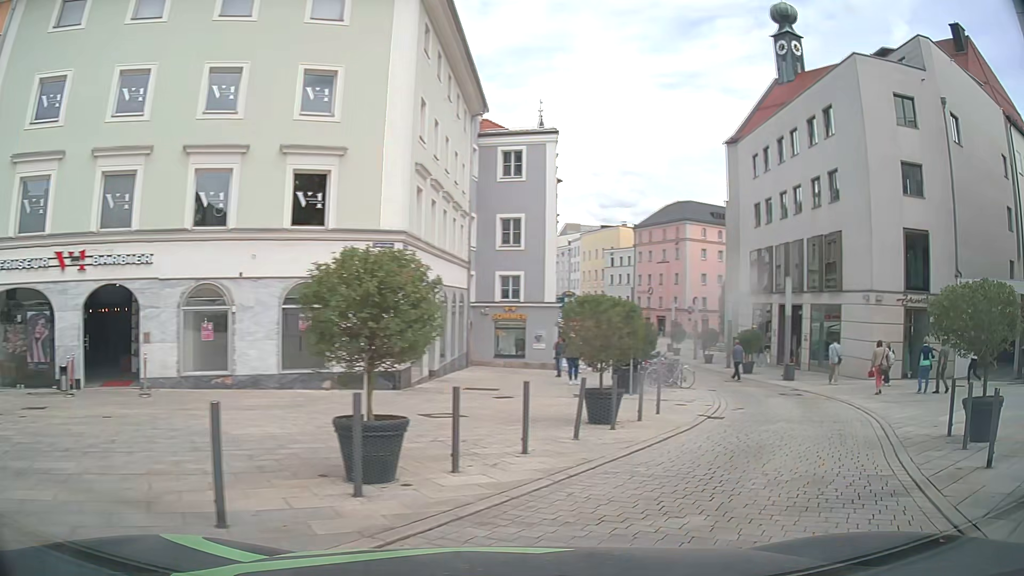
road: residential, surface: paving_stones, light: Day
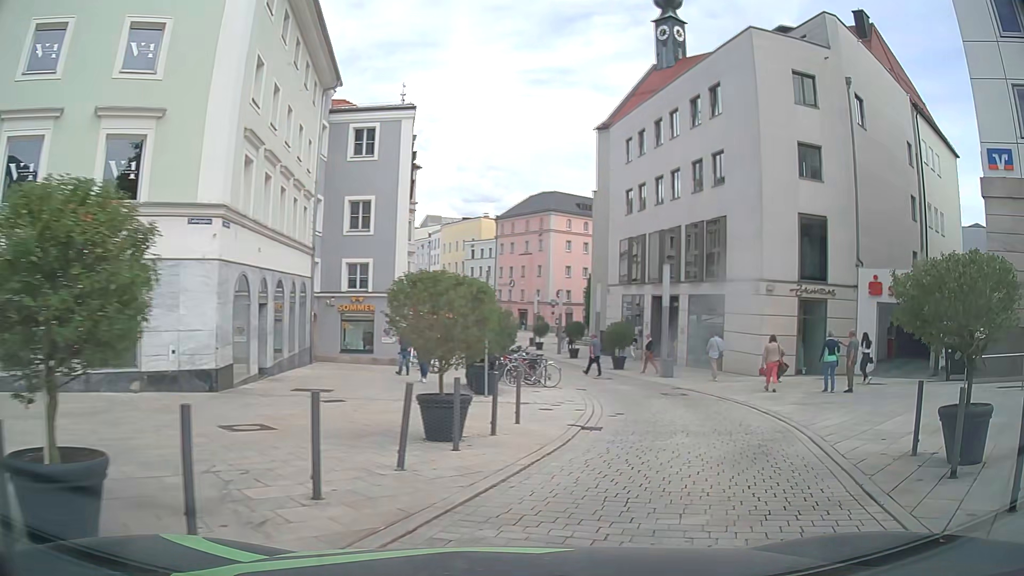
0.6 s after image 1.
(+0.3, +2.8) m; +12°
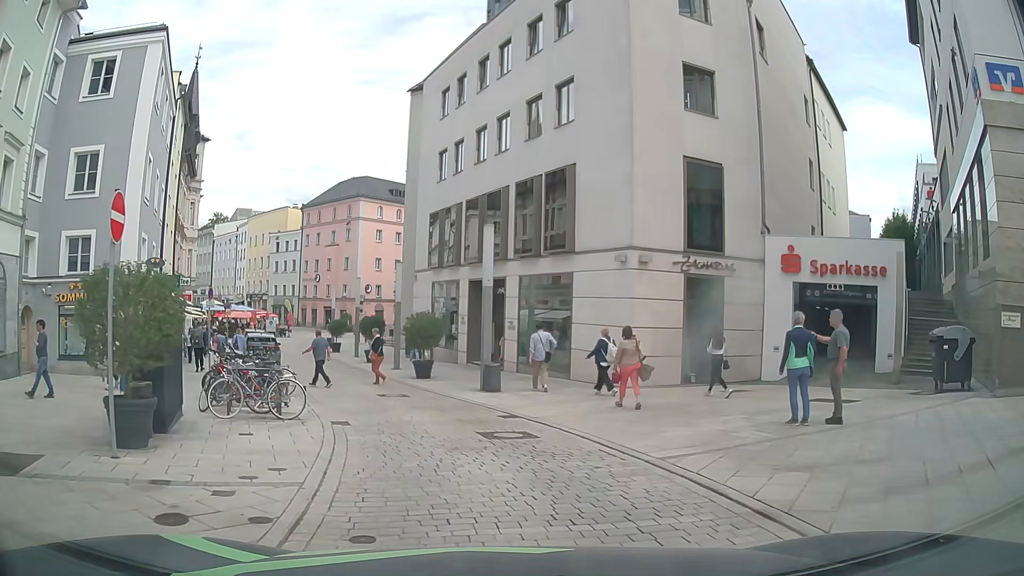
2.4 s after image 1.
(+1.5, +8.9) m; +14°
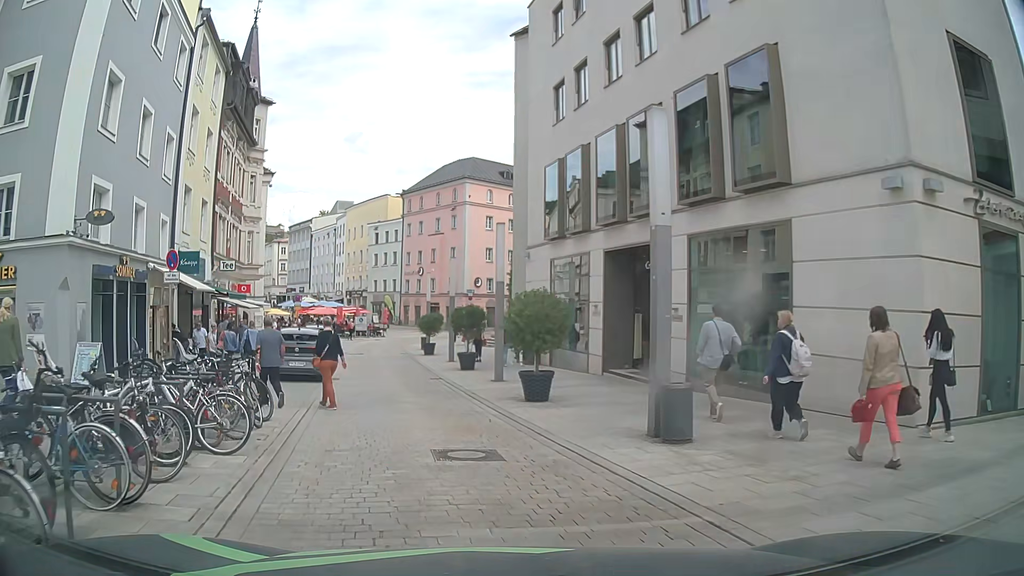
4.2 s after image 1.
(-0.6, +9.4) m; -10°
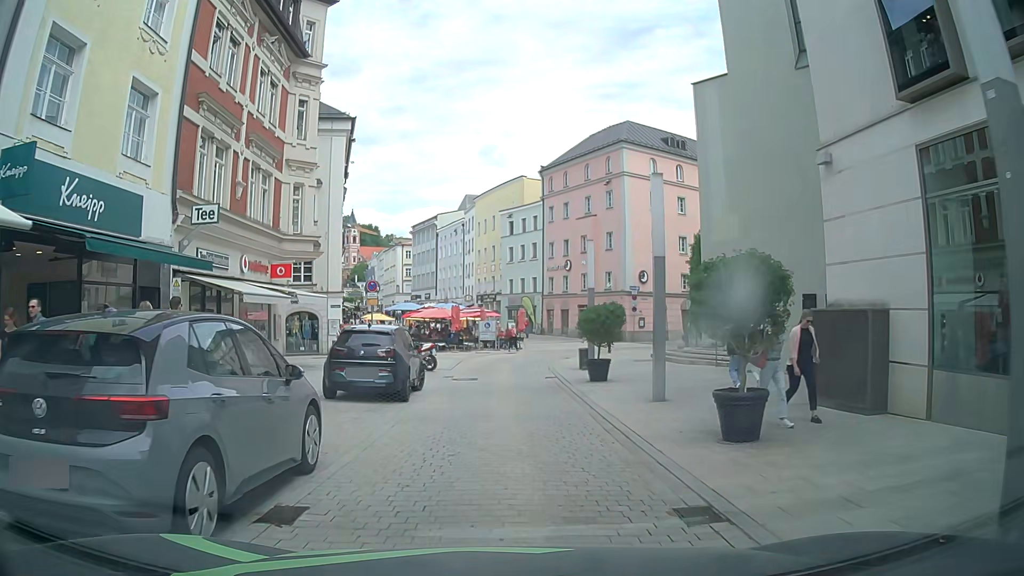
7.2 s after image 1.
(-2.2, +16.0) m; -13°
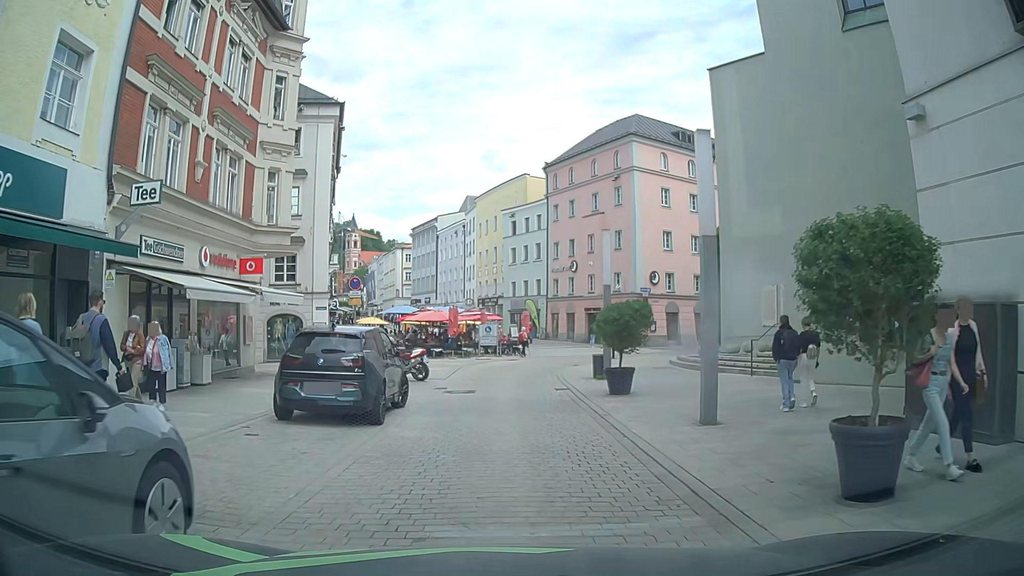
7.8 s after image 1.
(0.0, +3.2) m; 0°
